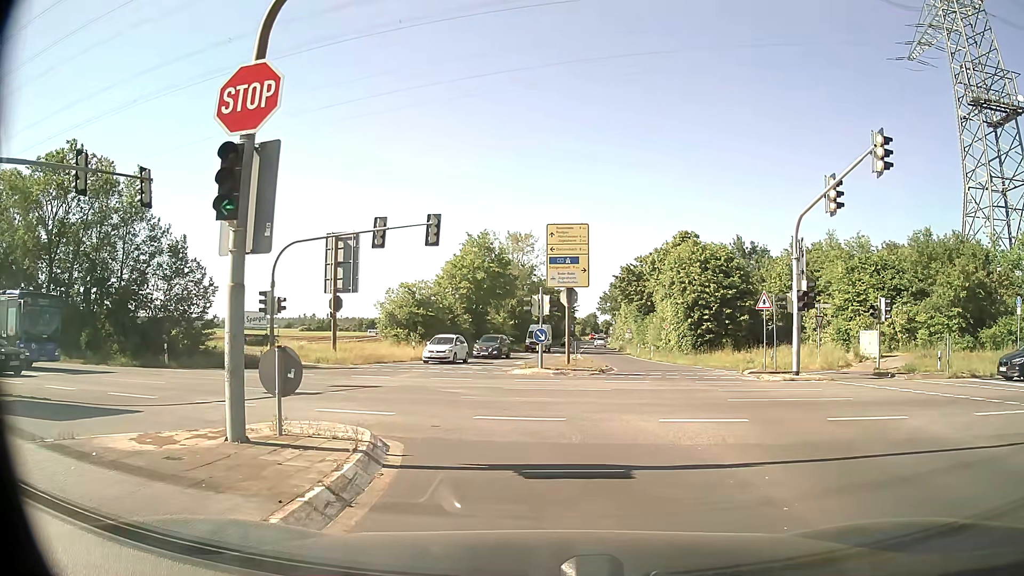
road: secondary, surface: asphalt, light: Day
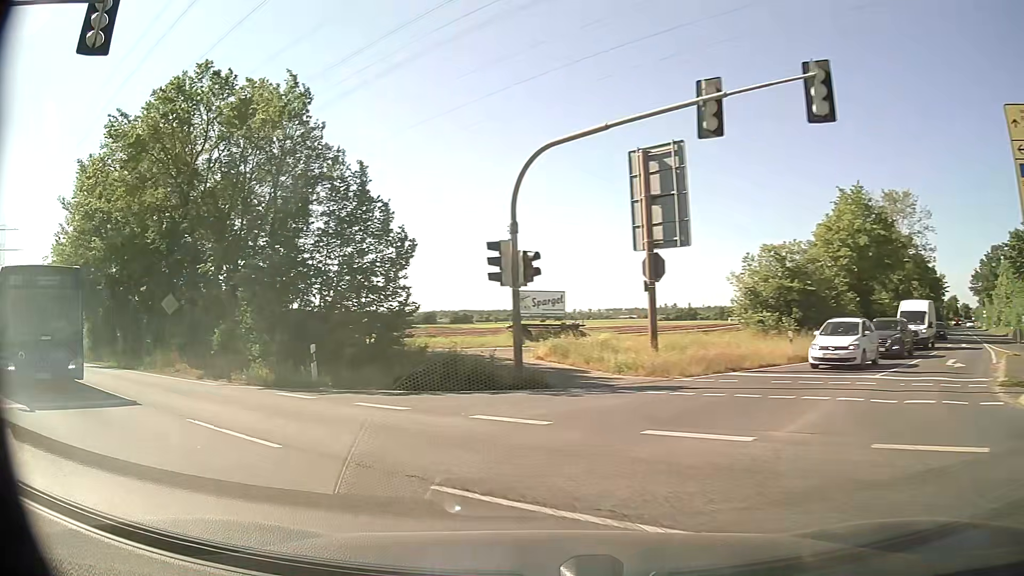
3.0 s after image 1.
(-2.4, +16.4) m; -29°
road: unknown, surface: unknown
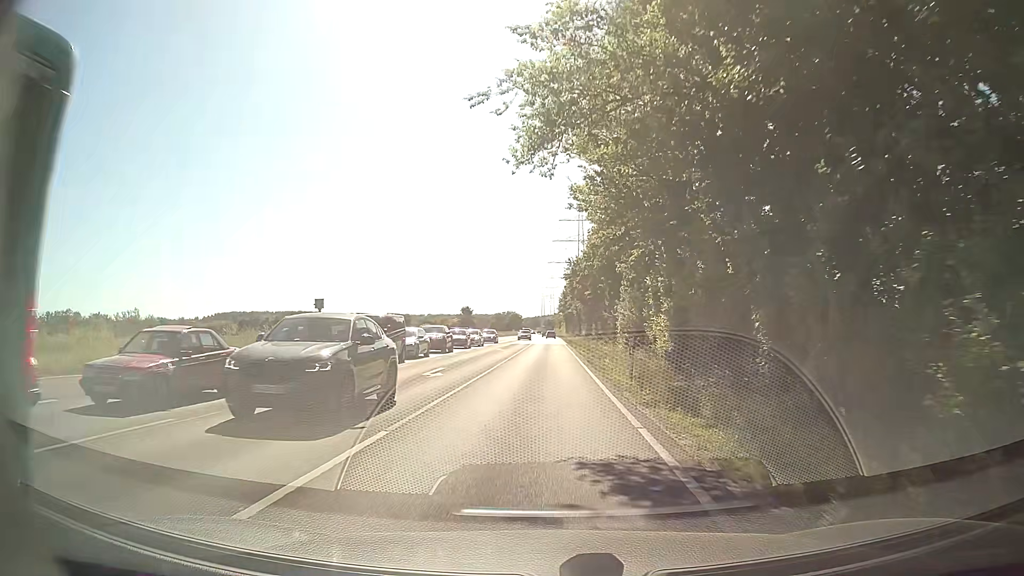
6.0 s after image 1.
(-15.0, +21.5) m; -55°
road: secondary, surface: asphalt
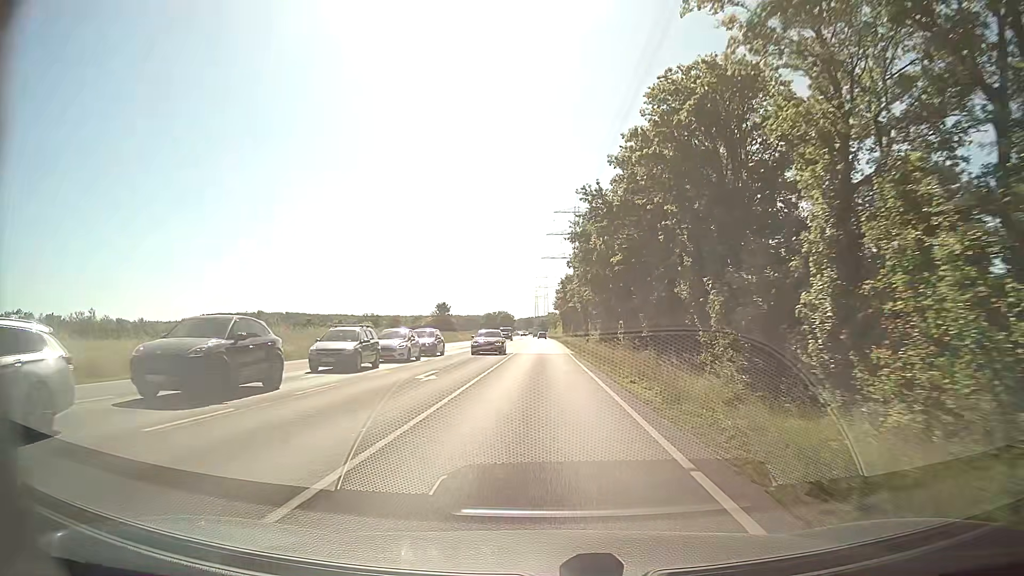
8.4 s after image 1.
(+0.2, +28.6) m; +1°
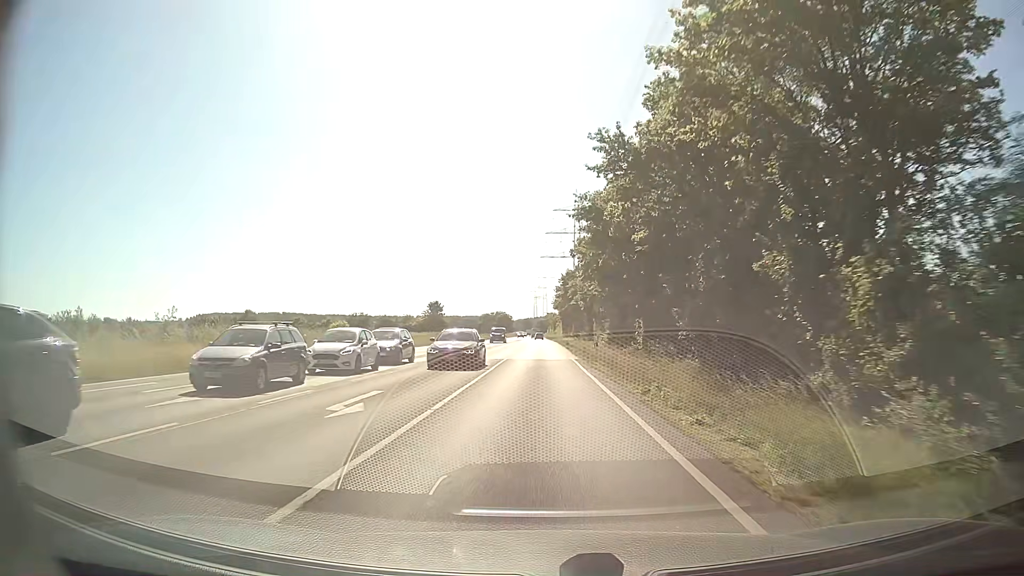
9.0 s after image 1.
(0.0, +8.1) m; 0°
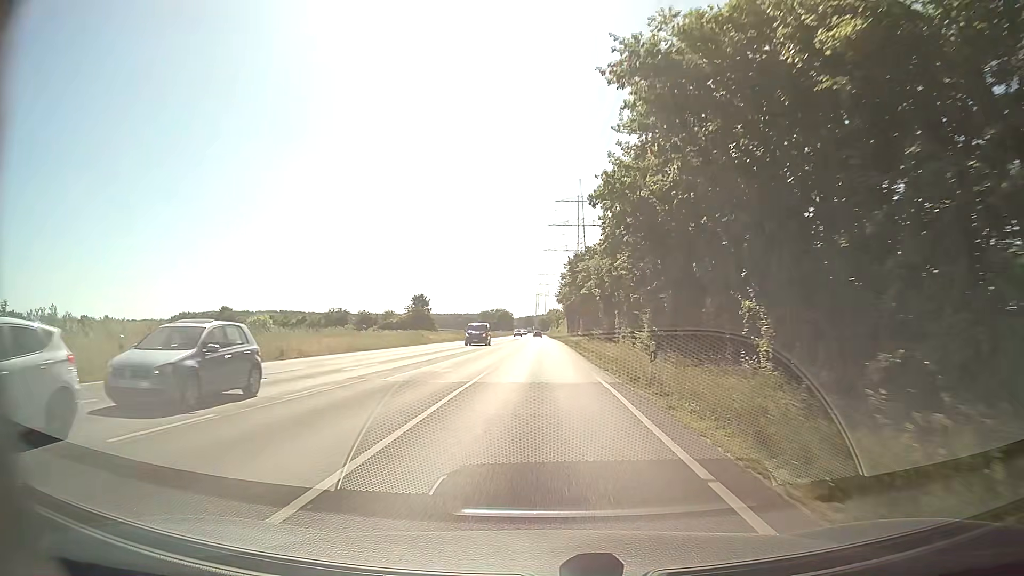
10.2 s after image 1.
(+0.1, +17.2) m; 0°
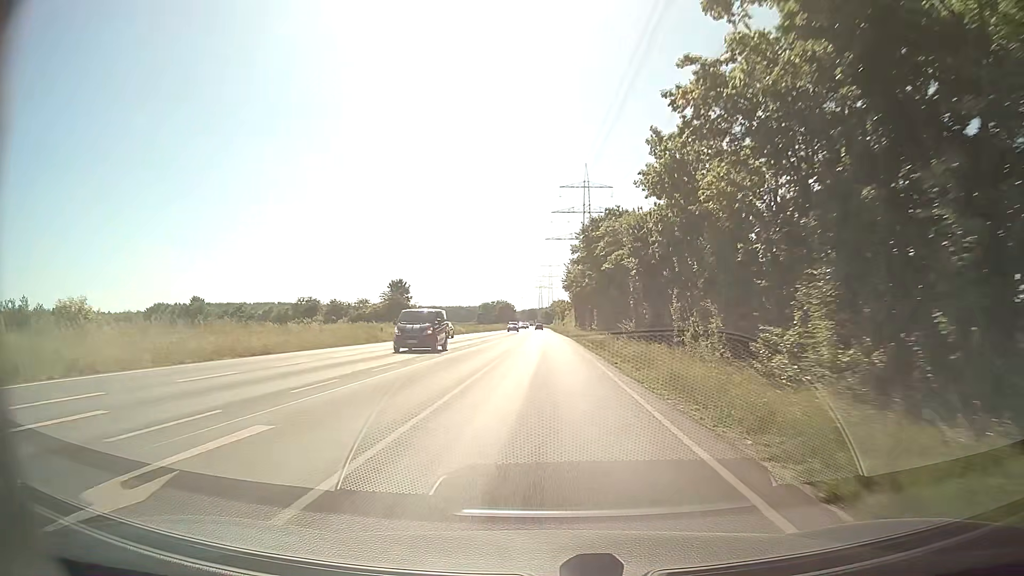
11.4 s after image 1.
(0.0, +18.4) m; 0°
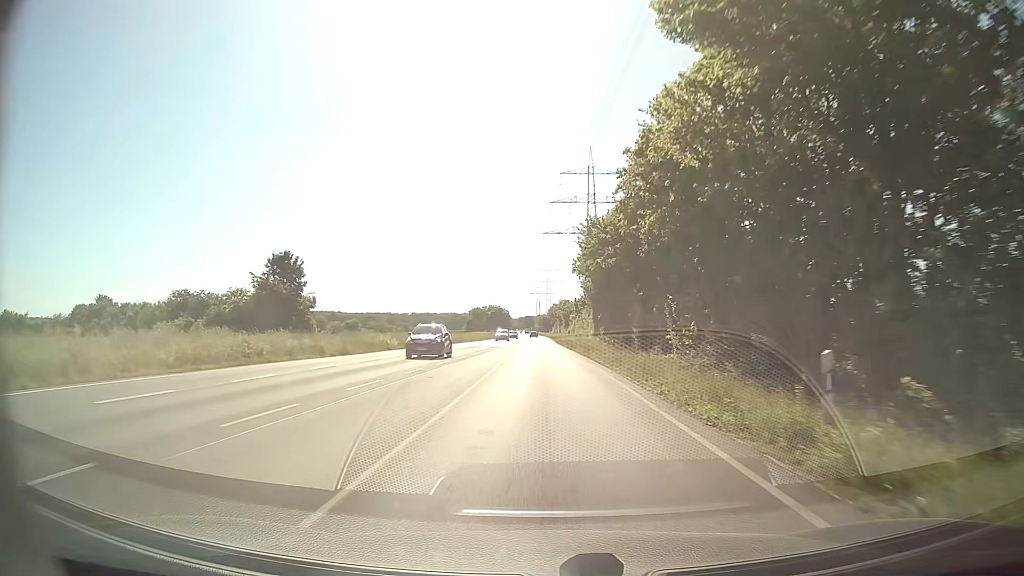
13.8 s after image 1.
(+0.2, +40.2) m; +1°
(0, +10) (0, +20) (0, +30) (0, +40) (-1, +50) (-1, +60) (-1, +70) (-1, +80) (-1, +90) (-1, +100) m
